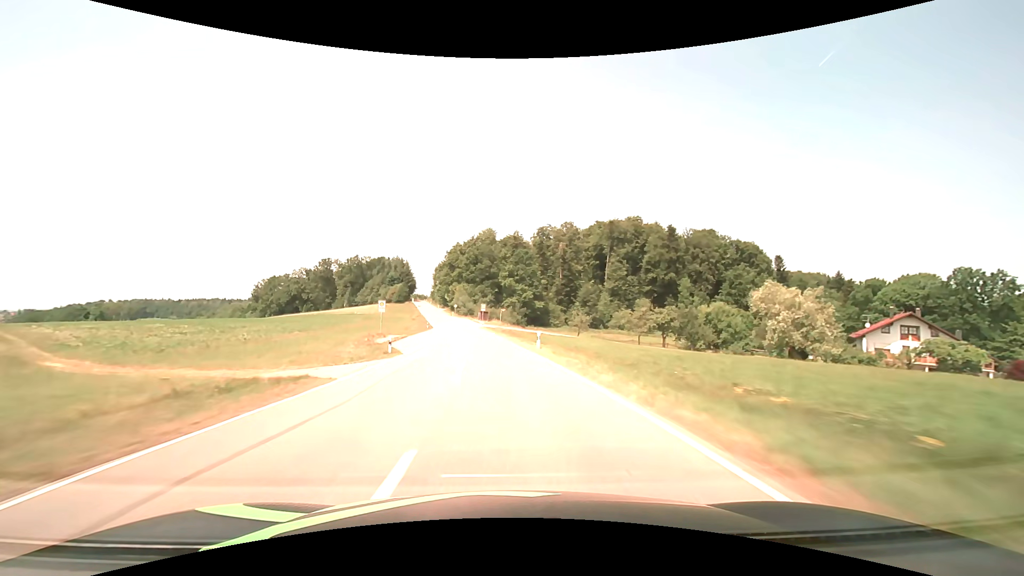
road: tertiary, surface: asphalt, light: Day
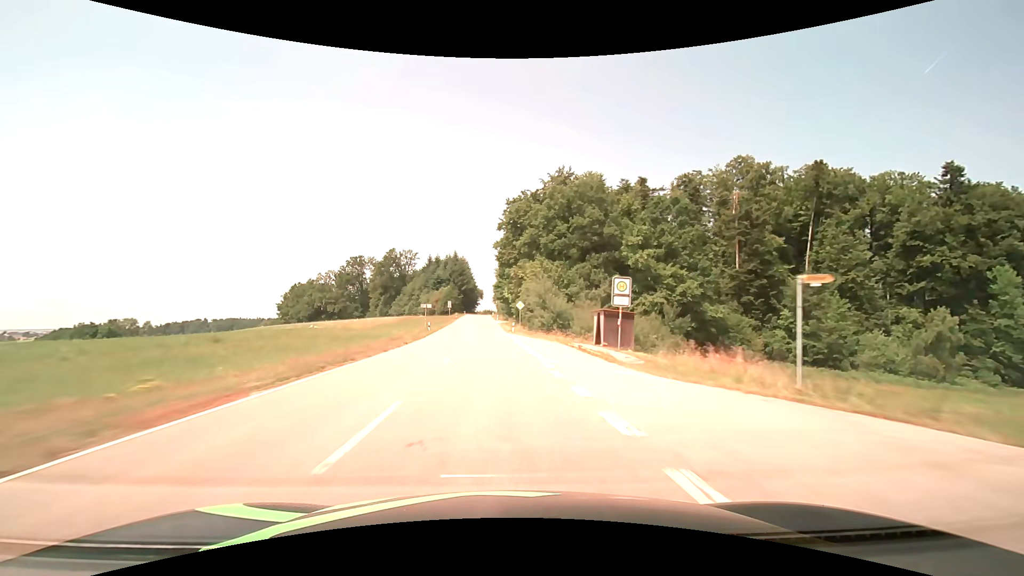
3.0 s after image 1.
(-7.3, +79.3) m; -10°
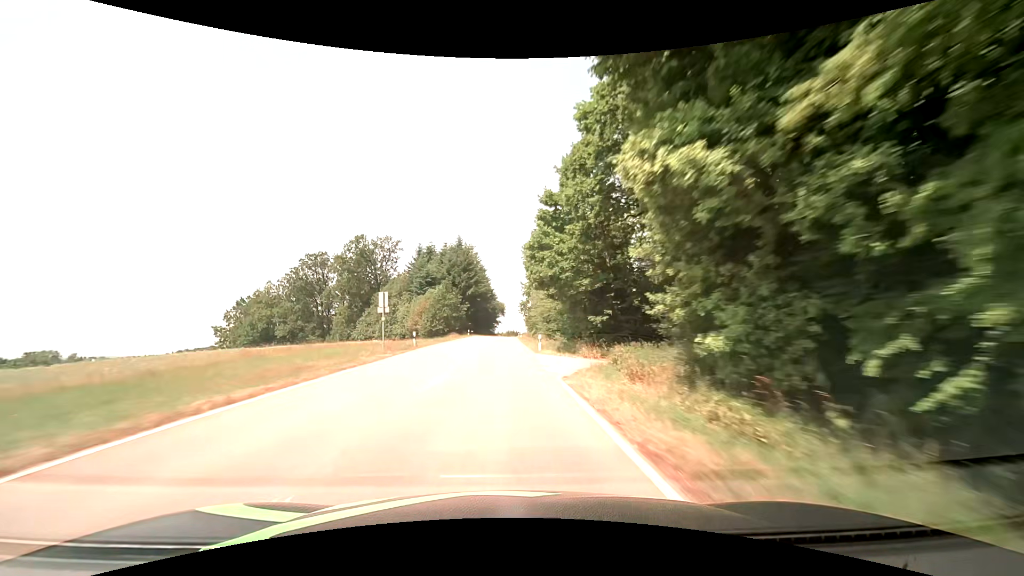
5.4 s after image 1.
(-2.6, +62.4) m; -3°
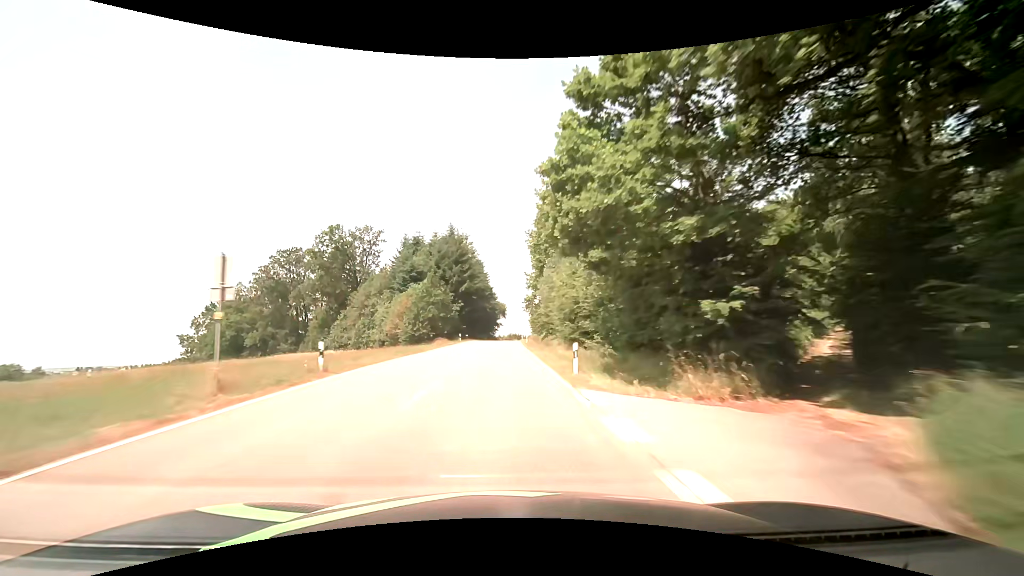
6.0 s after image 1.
(0.0, +15.4) m; 0°
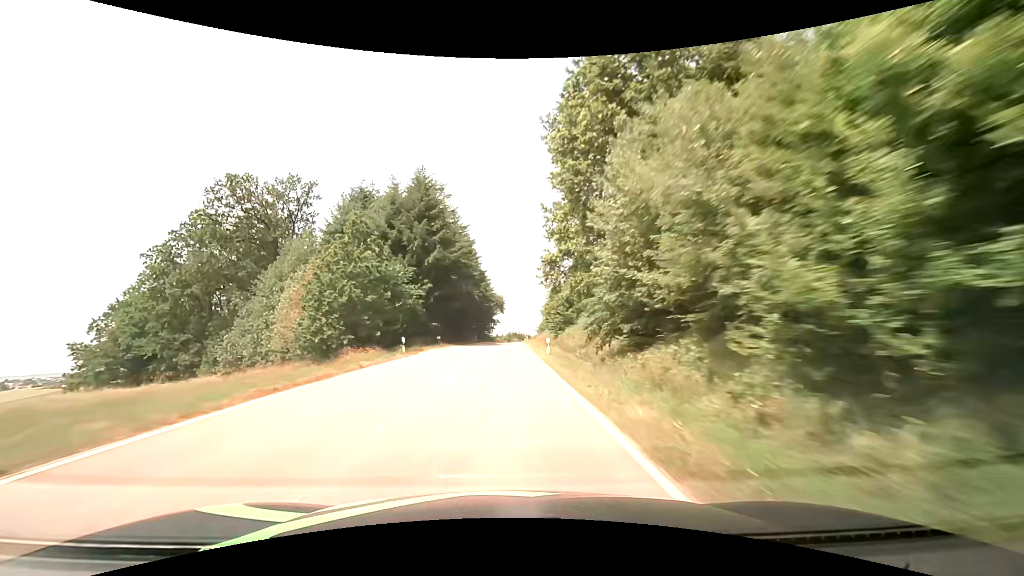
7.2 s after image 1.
(+0.2, +30.8) m; 0°
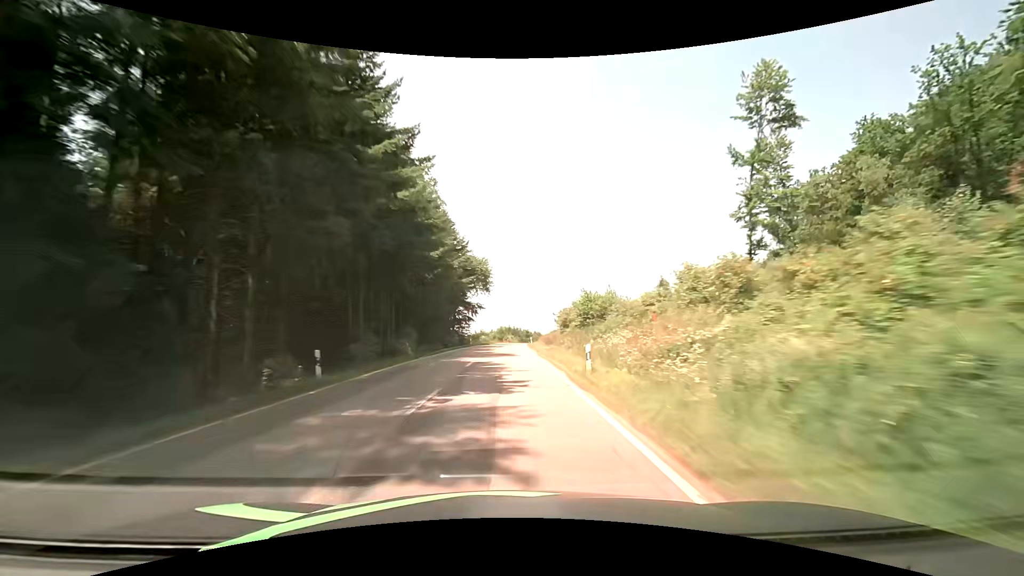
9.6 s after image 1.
(+0.6, +62.0) m; +1°
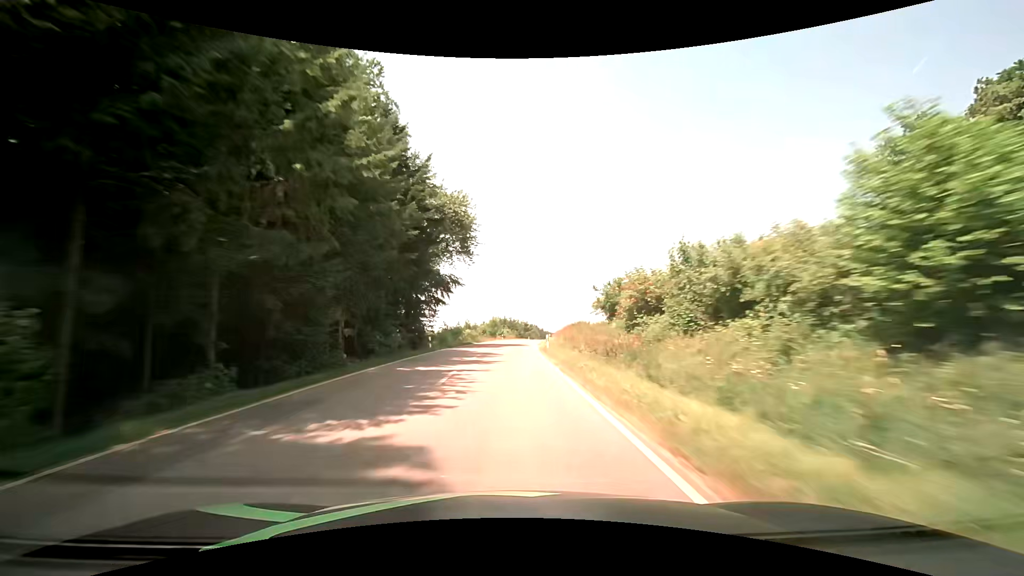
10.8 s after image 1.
(+0.1, +31.3) m; 0°
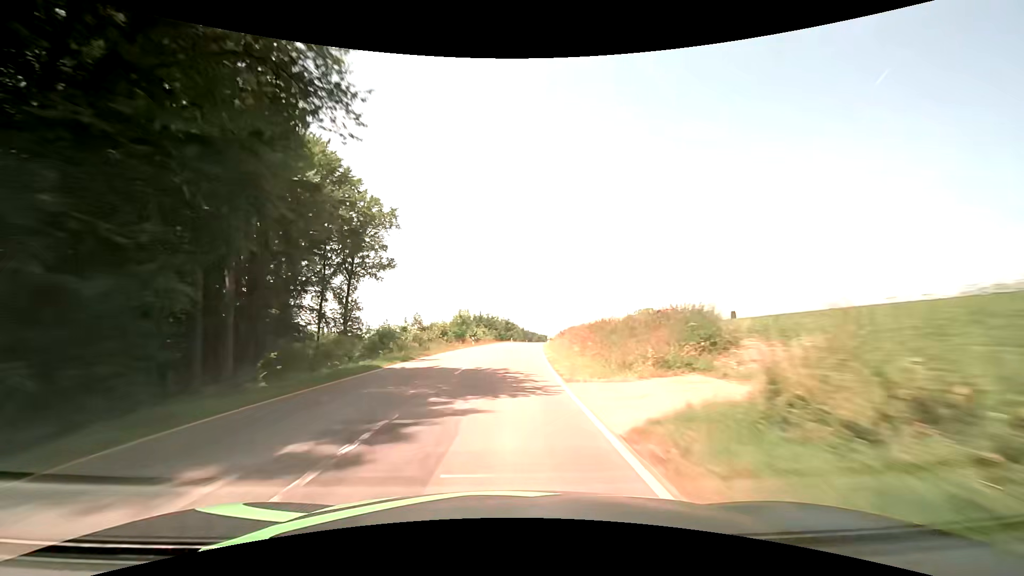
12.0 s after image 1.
(+0.4, +31.5) m; +2°
(0, +10) (0, +20) (+1, +30) (+1, +40) (+2, +50) (+3, +60) (+4, +70) (+5, +80) (+6, +90) (+7, +100) m
